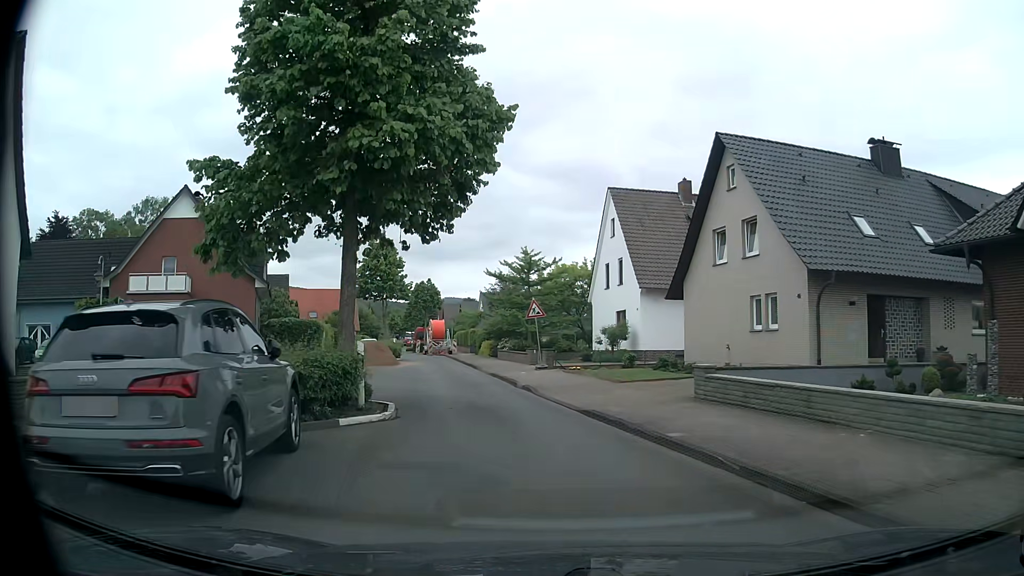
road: unclassified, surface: asphalt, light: Day
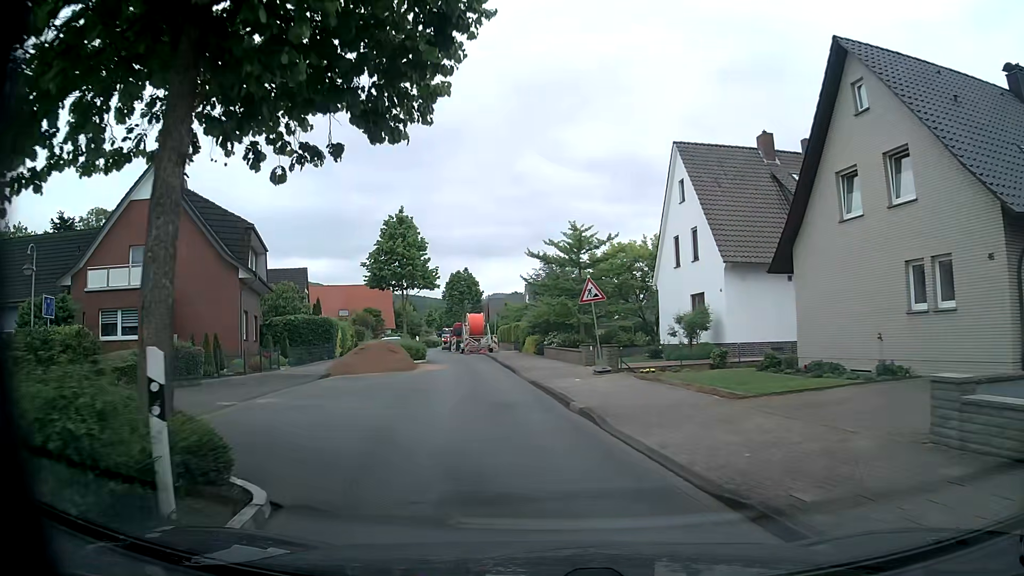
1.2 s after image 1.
(-0.3, +7.8) m; -5°
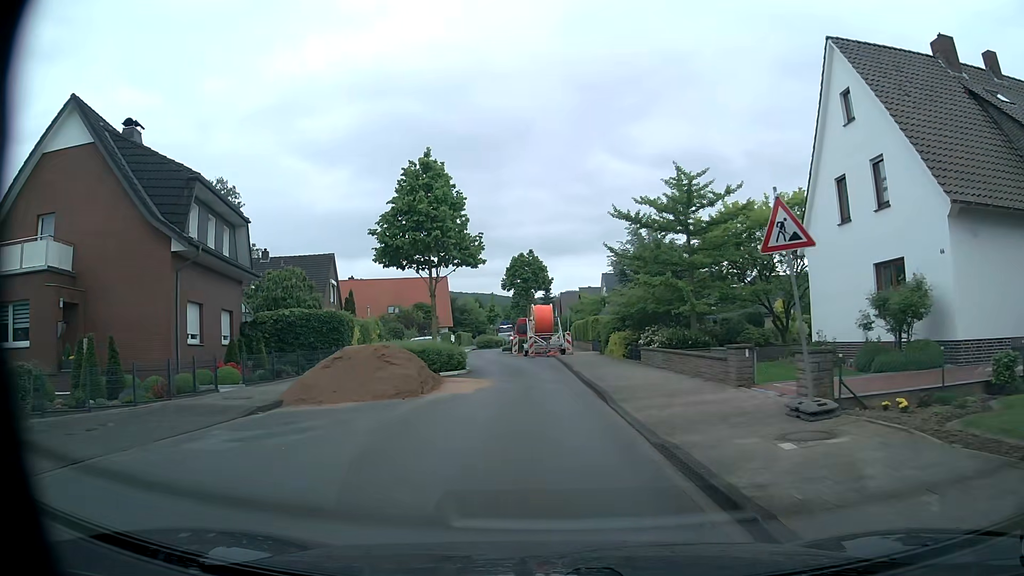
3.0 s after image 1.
(-0.5, +11.6) m; -5°
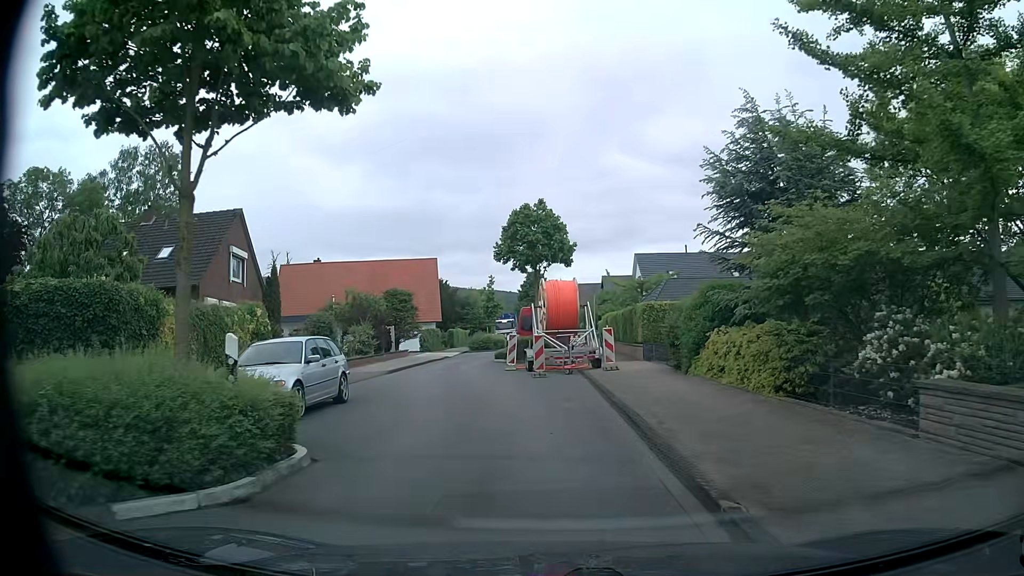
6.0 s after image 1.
(-0.3, +17.9) m; -1°
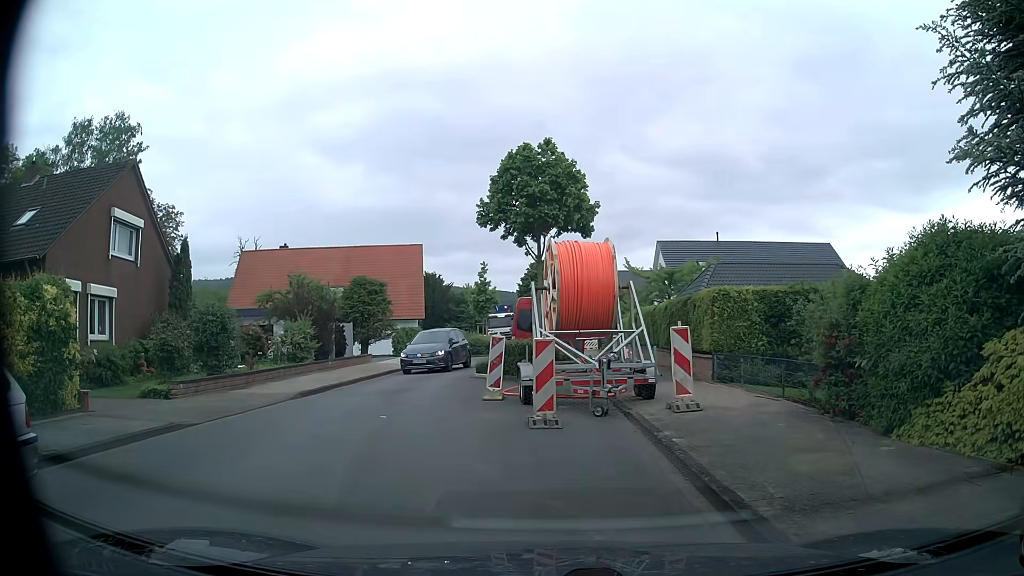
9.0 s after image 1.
(-0.3, +9.7) m; -1°
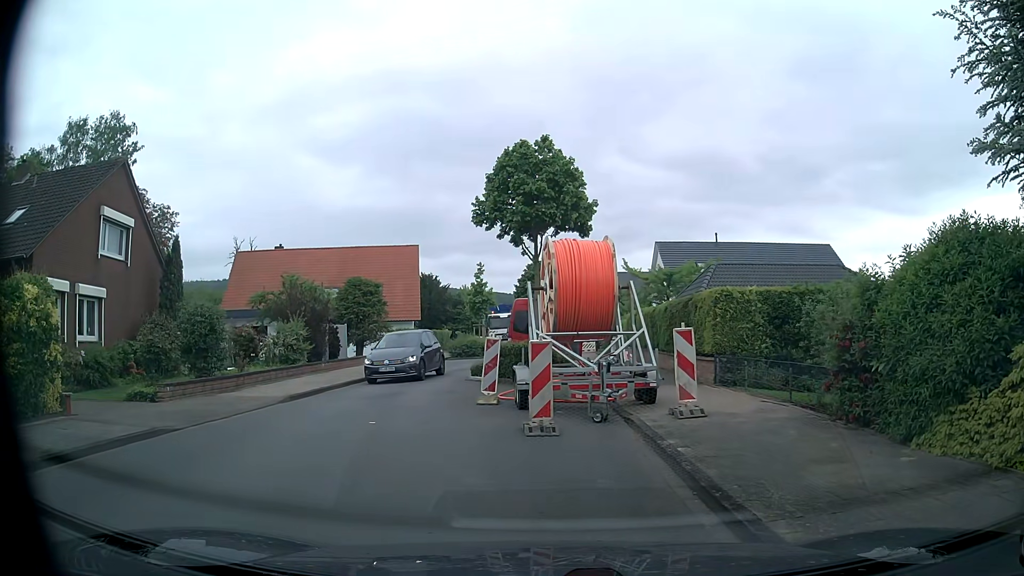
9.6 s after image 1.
(0.0, +0.5) m; 0°
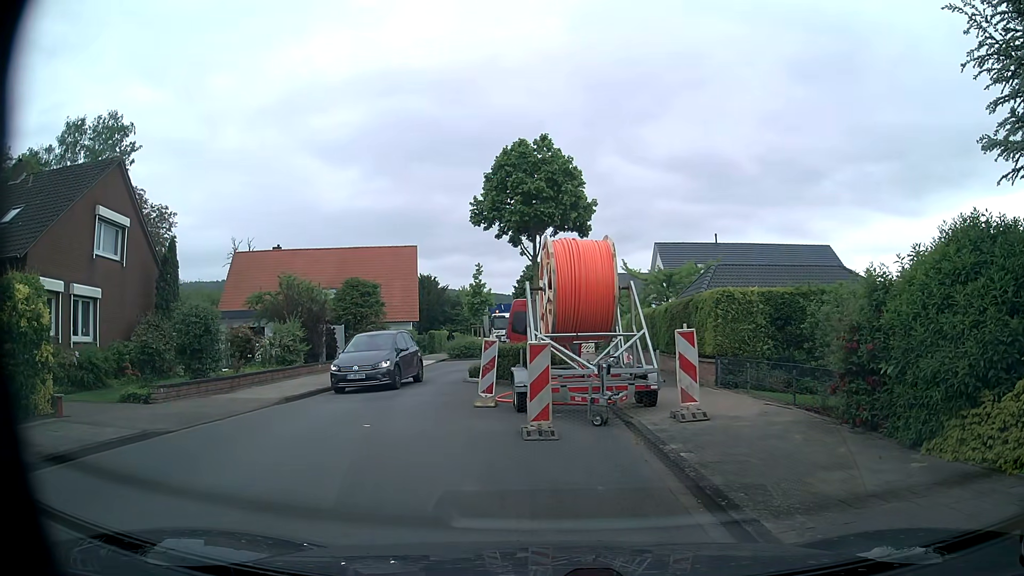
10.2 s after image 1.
(0.0, +0.2) m; 0°
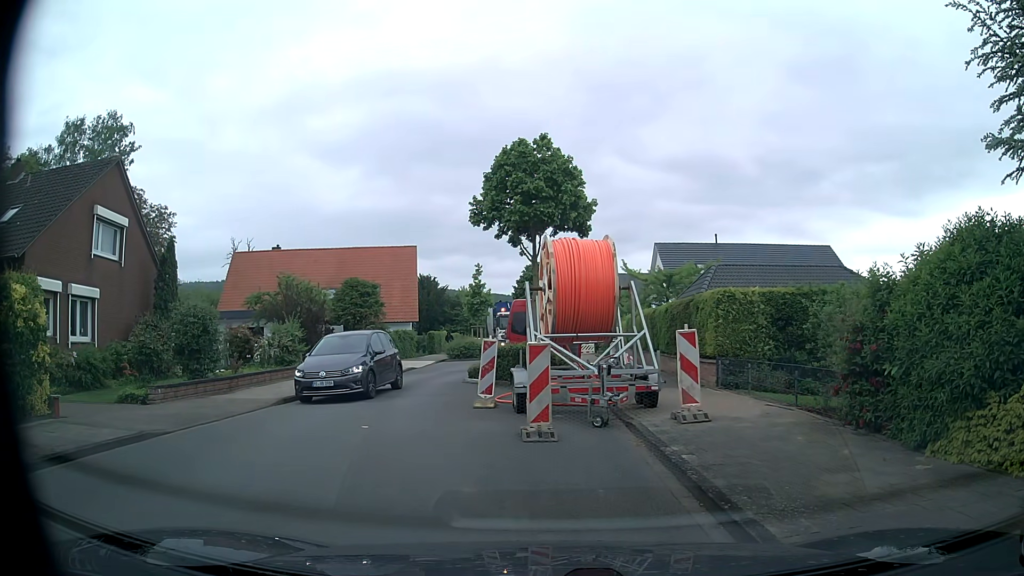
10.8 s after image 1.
(0.0, +0.1) m; 0°
